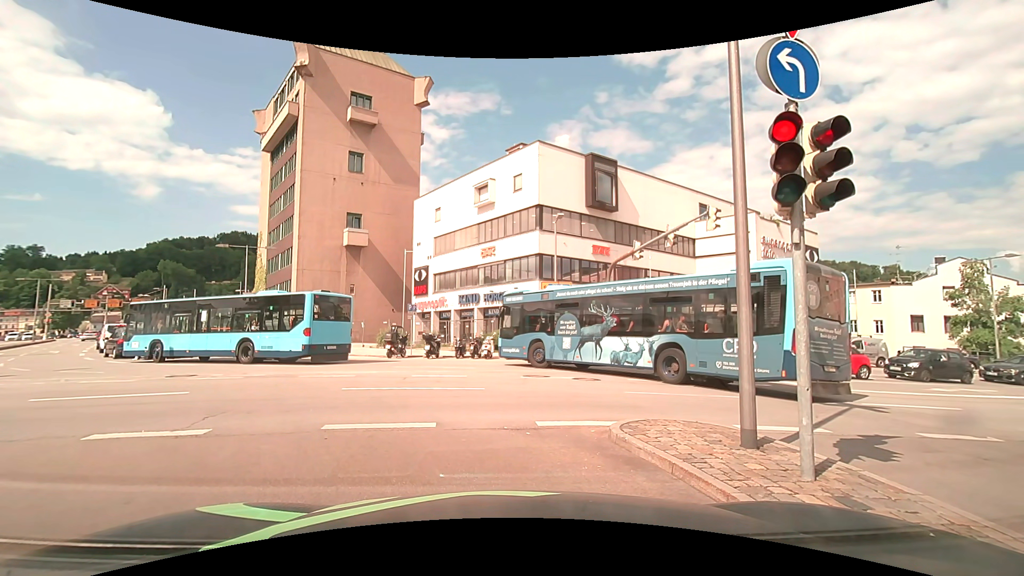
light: Day
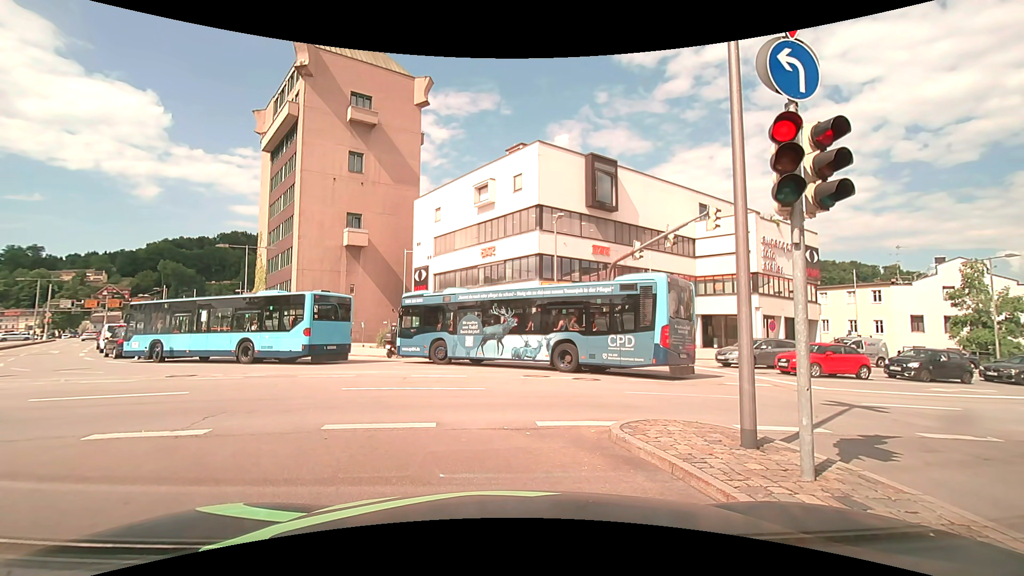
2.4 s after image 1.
(0.0, 0.0) m; 0°
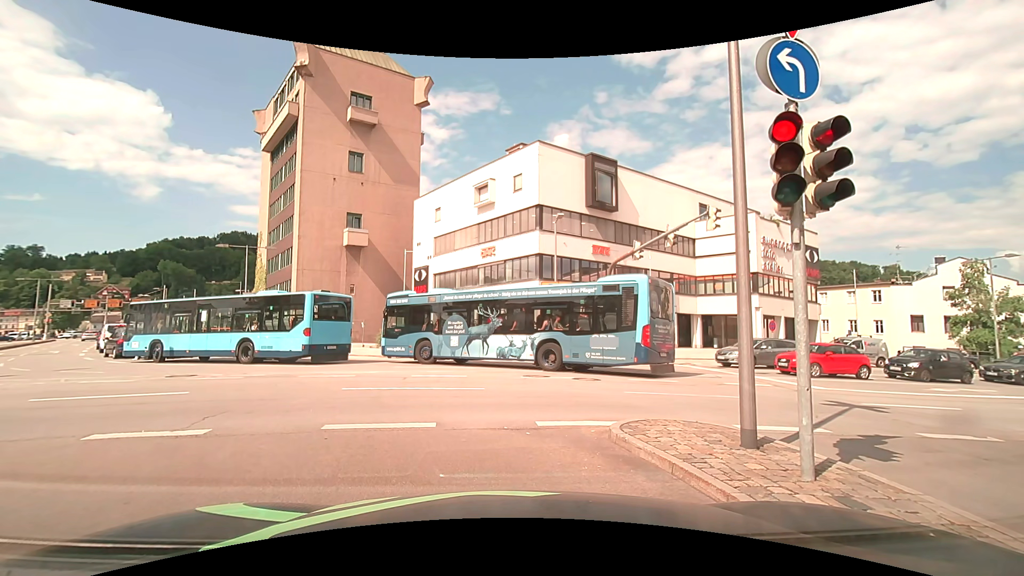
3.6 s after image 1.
(0.0, 0.0) m; 0°
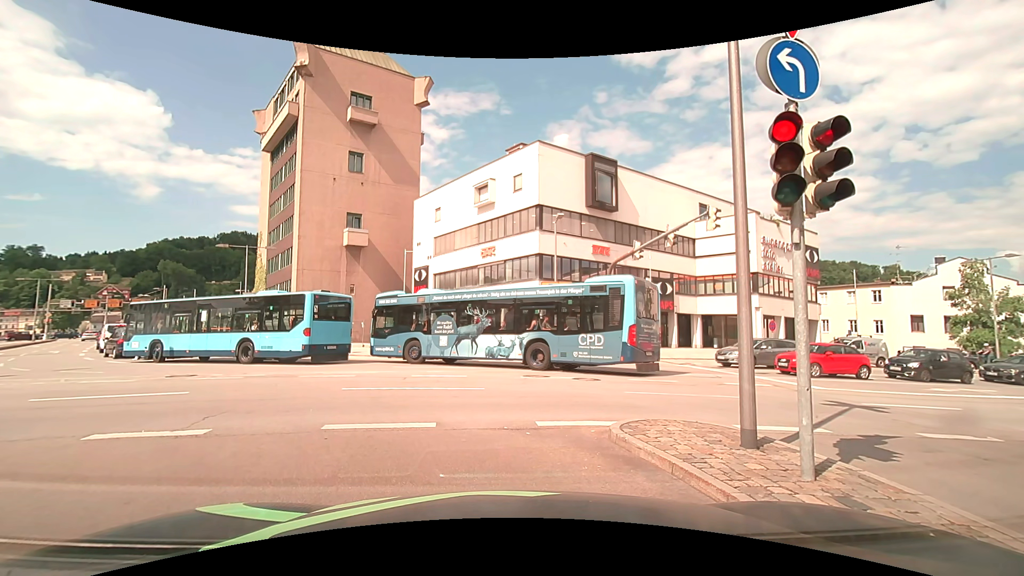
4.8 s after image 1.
(0.0, 0.0) m; 0°
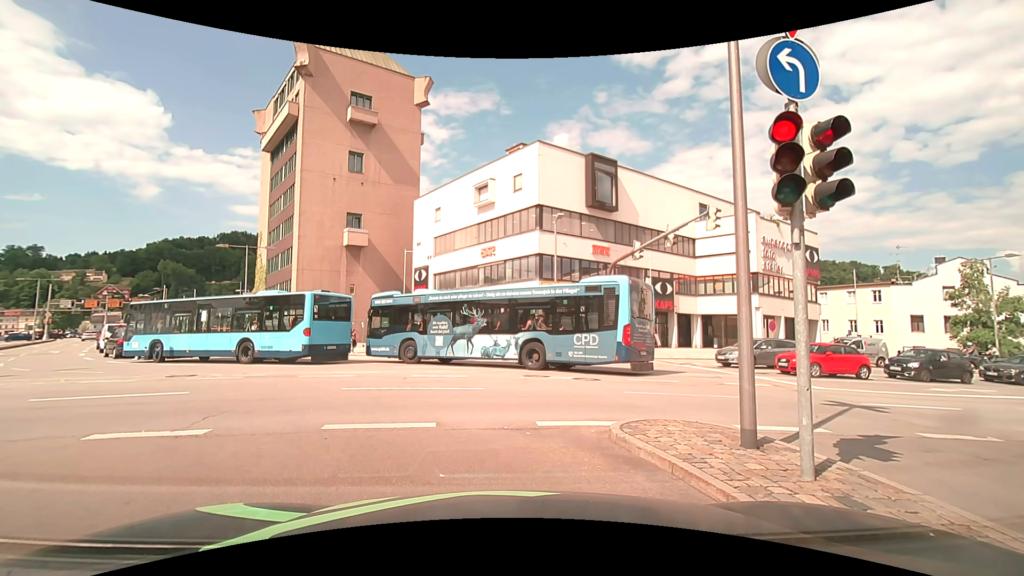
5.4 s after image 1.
(0.0, 0.0) m; 0°
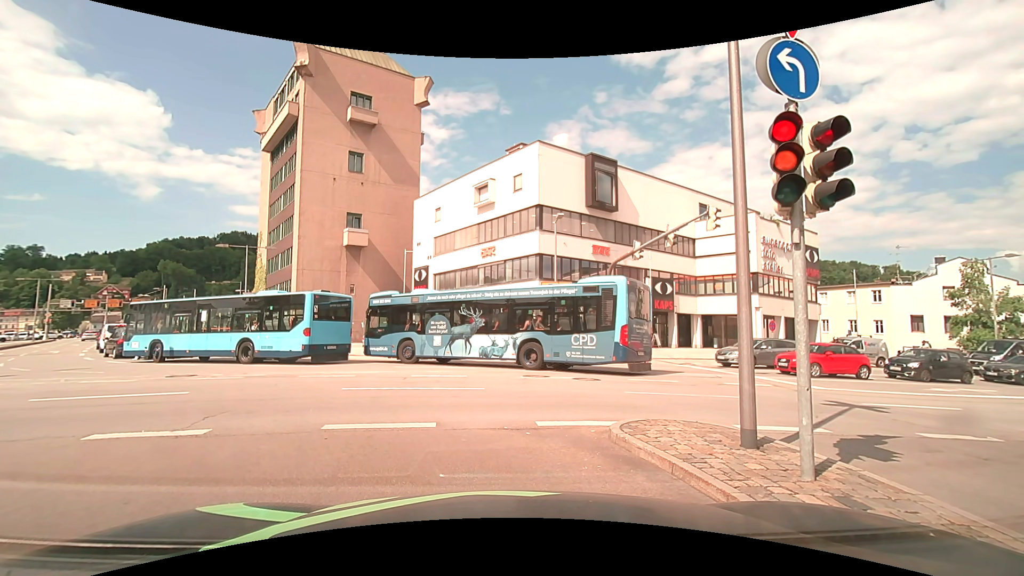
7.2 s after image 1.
(0.0, 0.0) m; 0°
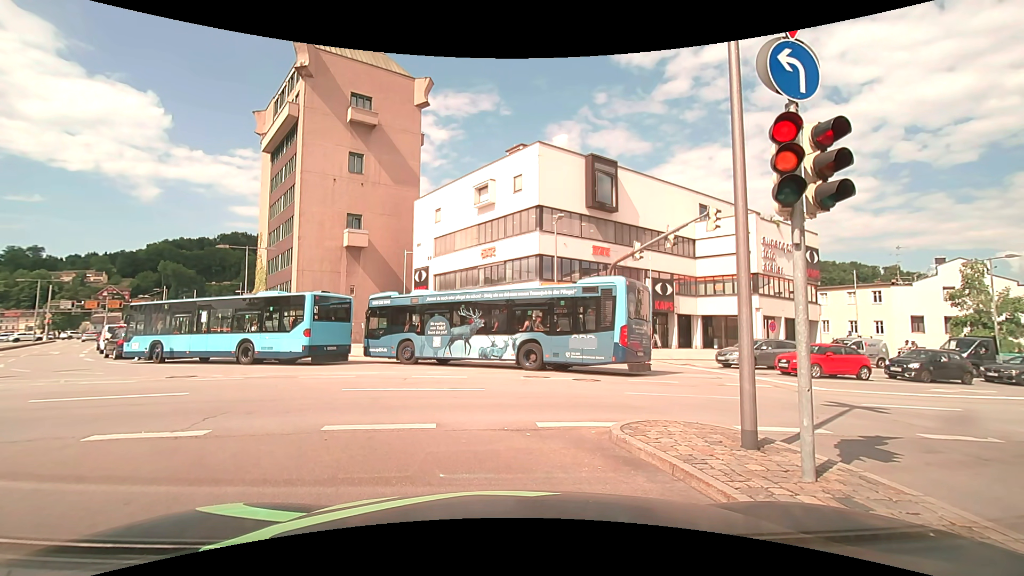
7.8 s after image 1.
(0.0, 0.0) m; 0°
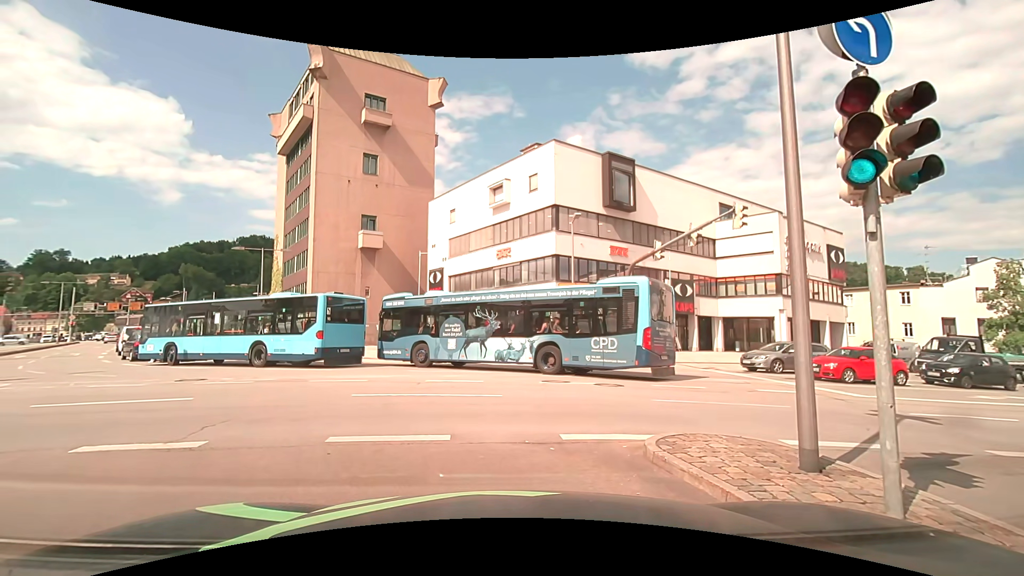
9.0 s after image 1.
(0.0, +0.7) m; 0°
